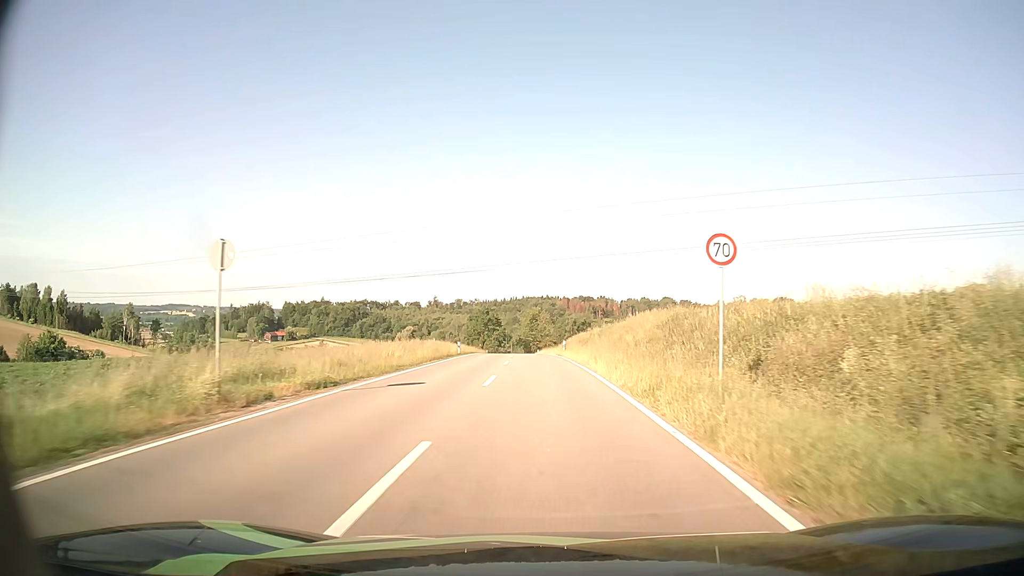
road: tertiary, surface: asphalt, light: Day
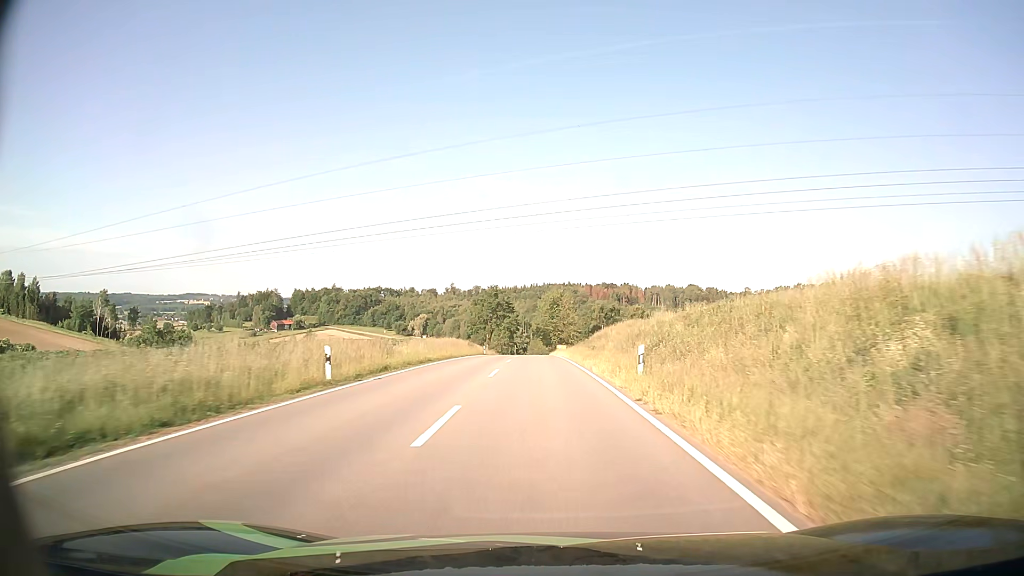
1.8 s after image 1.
(-0.5, +33.7) m; -2°
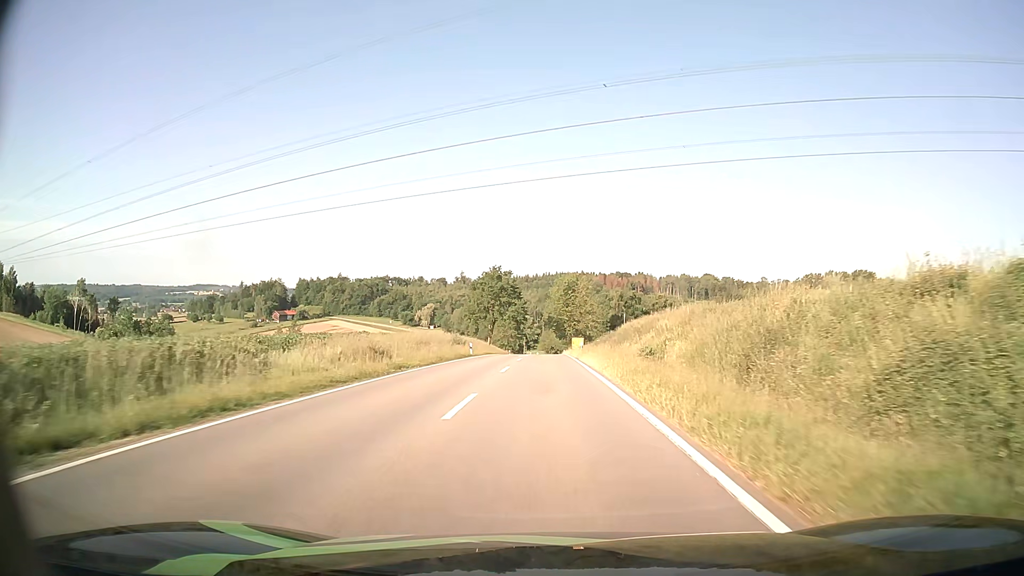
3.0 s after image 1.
(-0.2, +22.4) m; -1°
(0, +10) (0, +20) (0, +30) (0, +40) (0, +50) (0, +60) (0, +70) (0, +80) (0, +90) (0, +100) m
